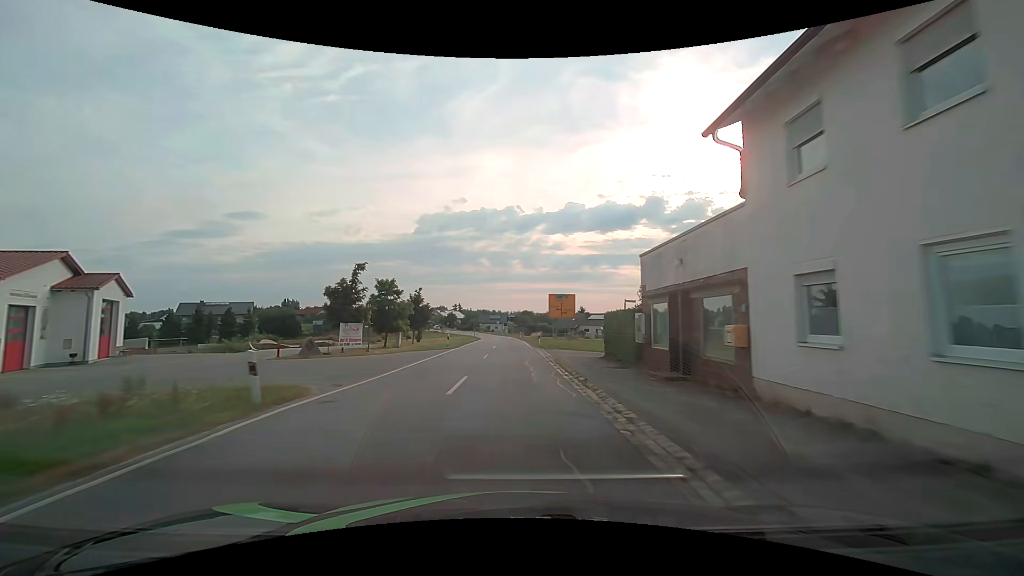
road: secondary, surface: asphalt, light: Day
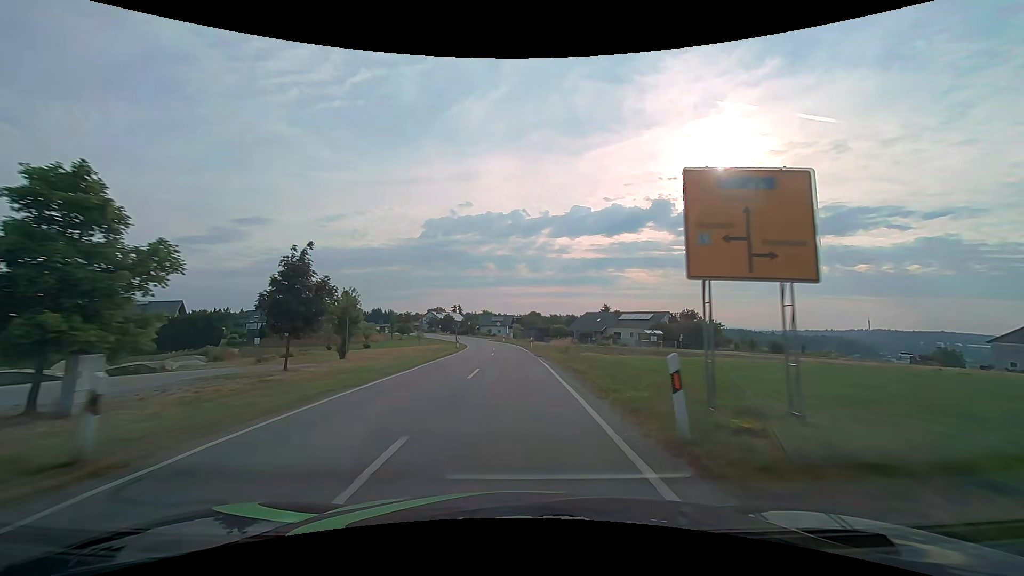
(-0.2, +33.0) m; -1°
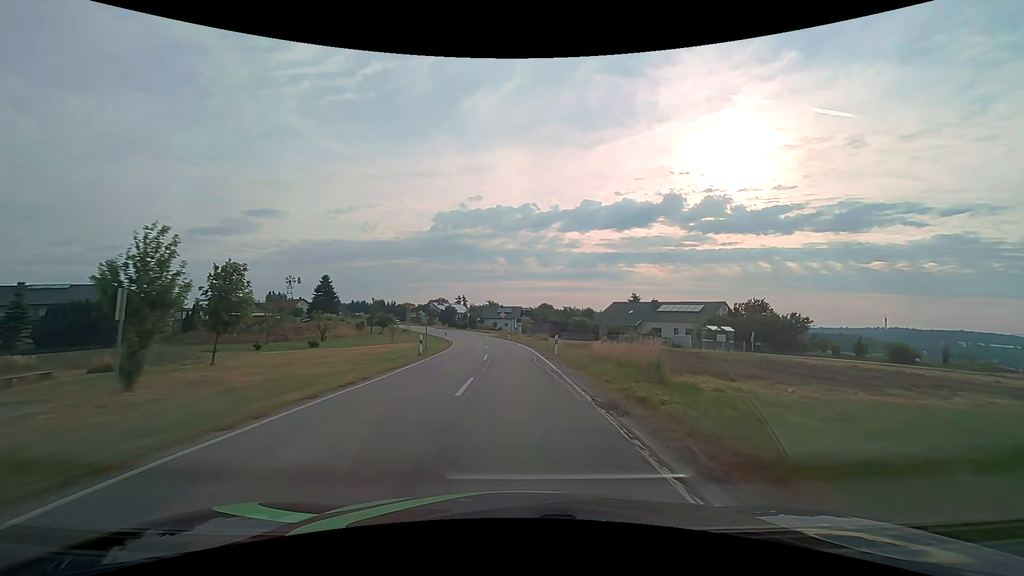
(-0.1, +21.9) m; -1°
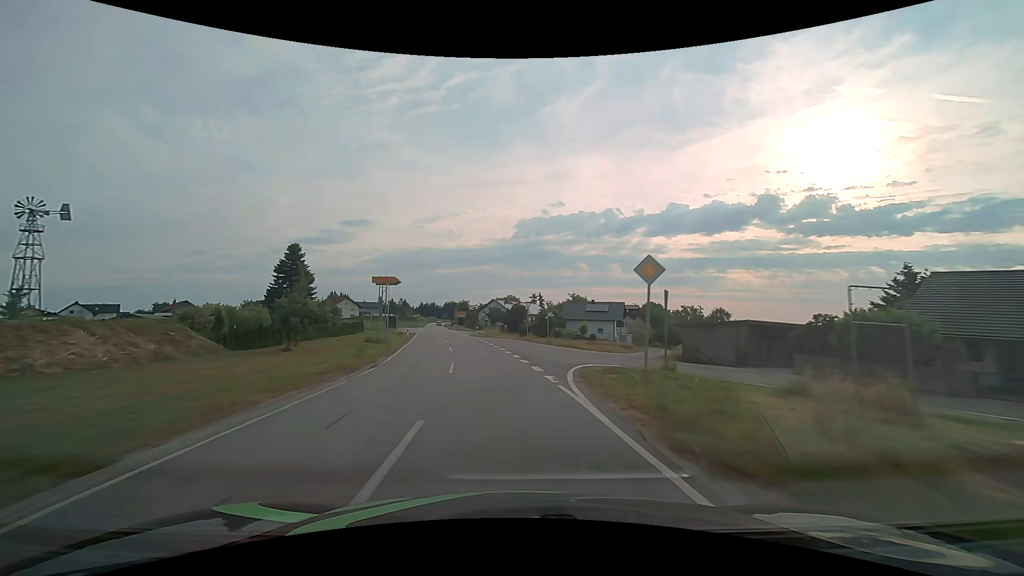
(-3.1, +54.1) m; -9°
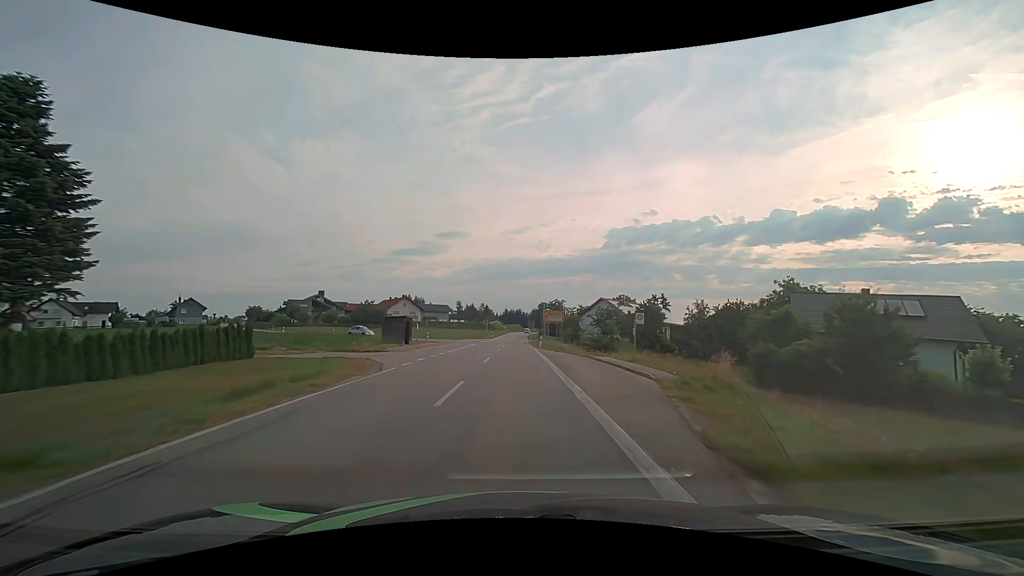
(-6.5, +53.0) m; -11°
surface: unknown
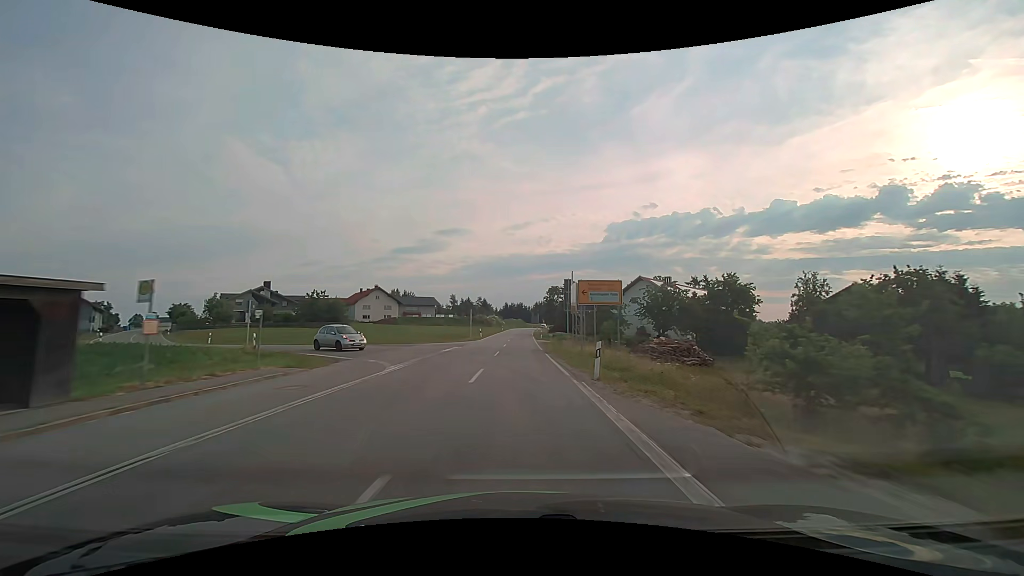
(-0.1, +32.0) m; 0°
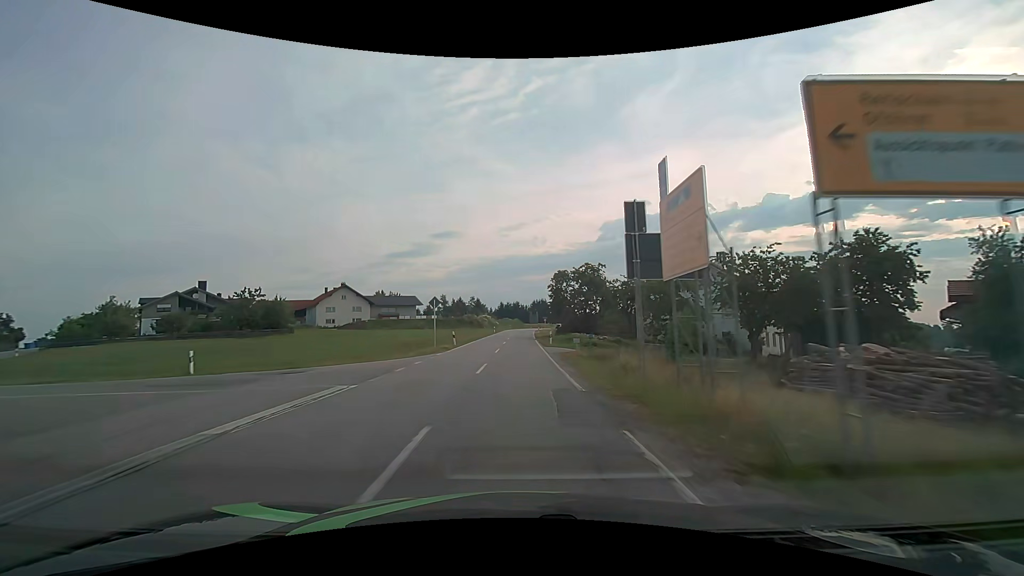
(+0.1, +21.4) m; +1°
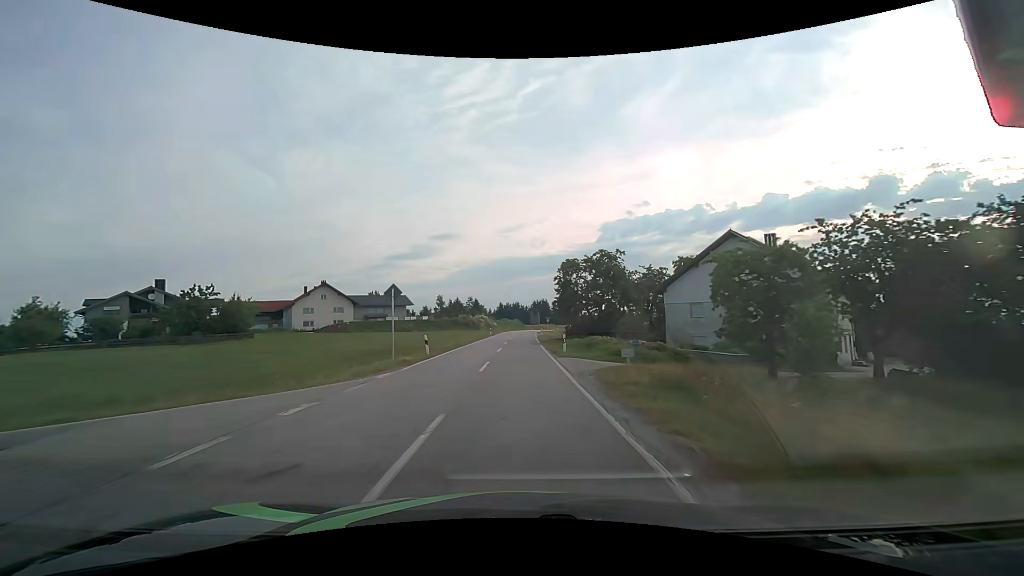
(0.0, +10.7) m; 0°
(0, +10) (0, +20) (0, +30) (0, +40) (0, +50) (0, +60) (+1, +70) (+1, +80) (+1, +90) (+2, +100) m
